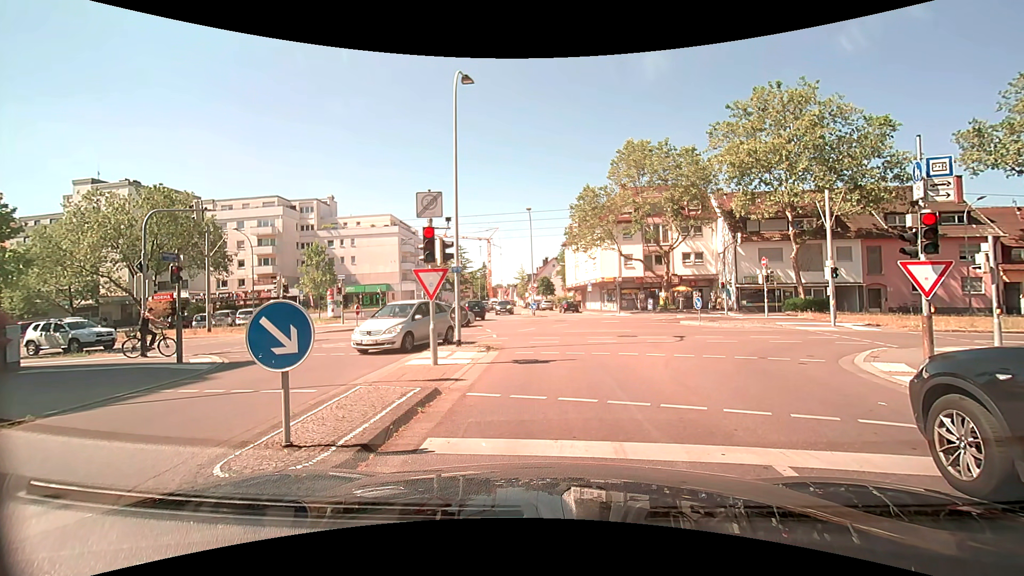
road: residential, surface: asphalt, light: Day
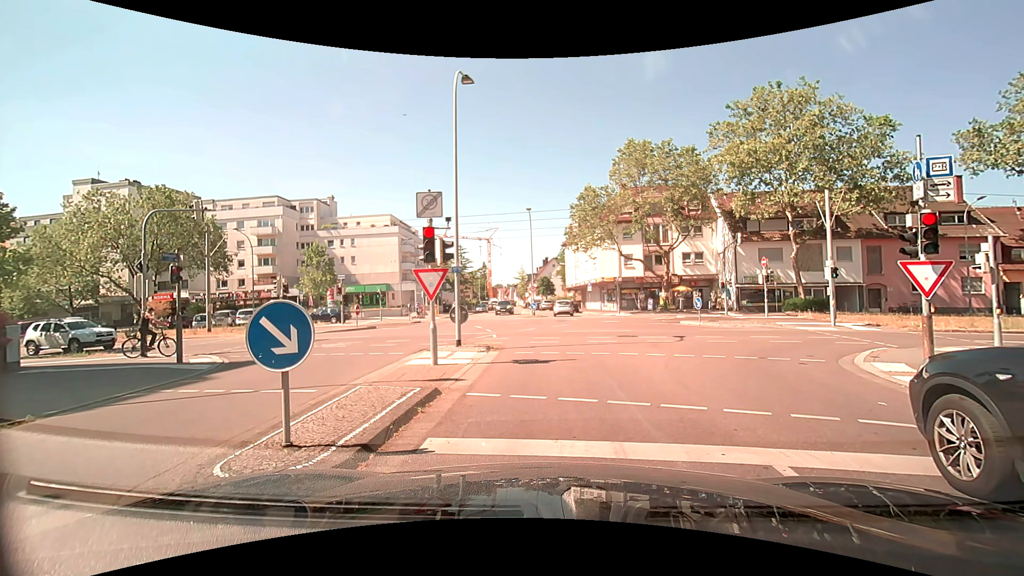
(0.0, 0.0) m; 0°
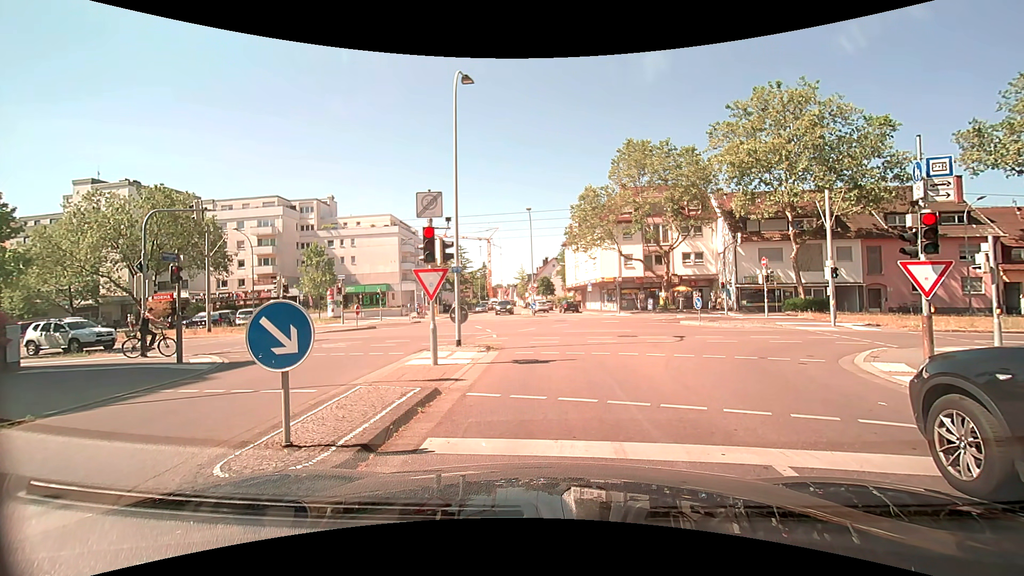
(0.0, 0.0) m; 0°
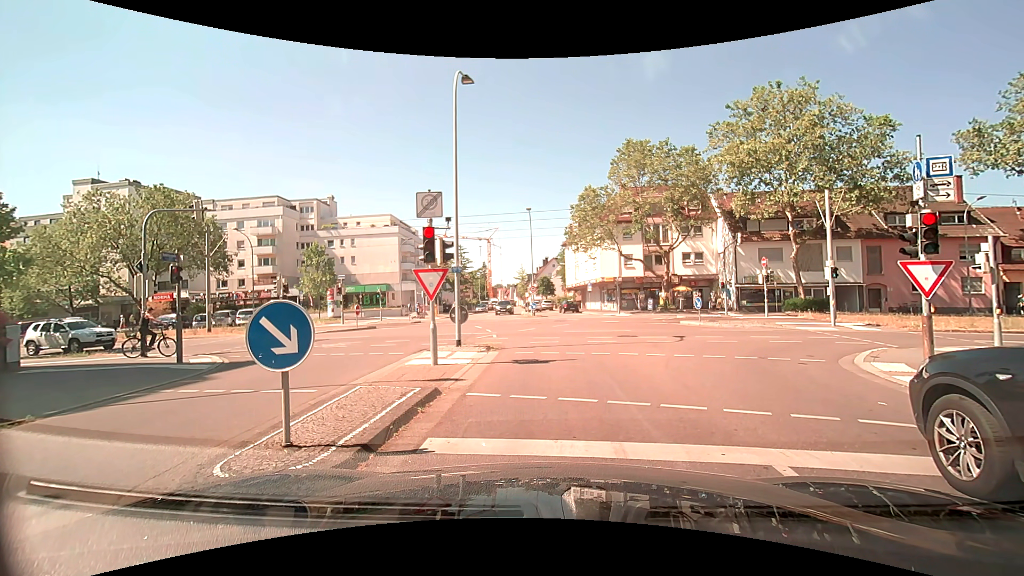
(0.0, 0.0) m; 0°
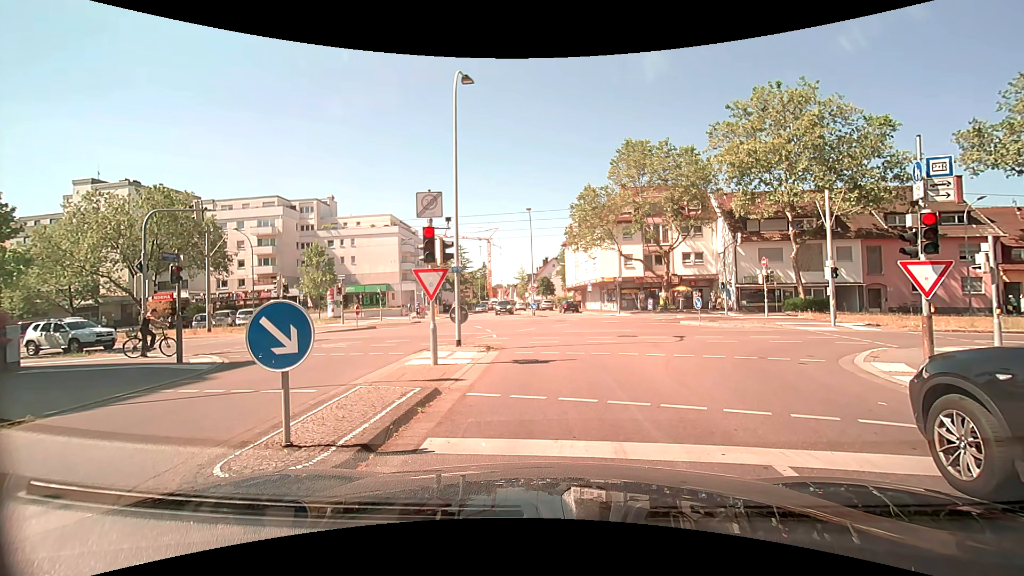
(0.0, 0.0) m; 0°
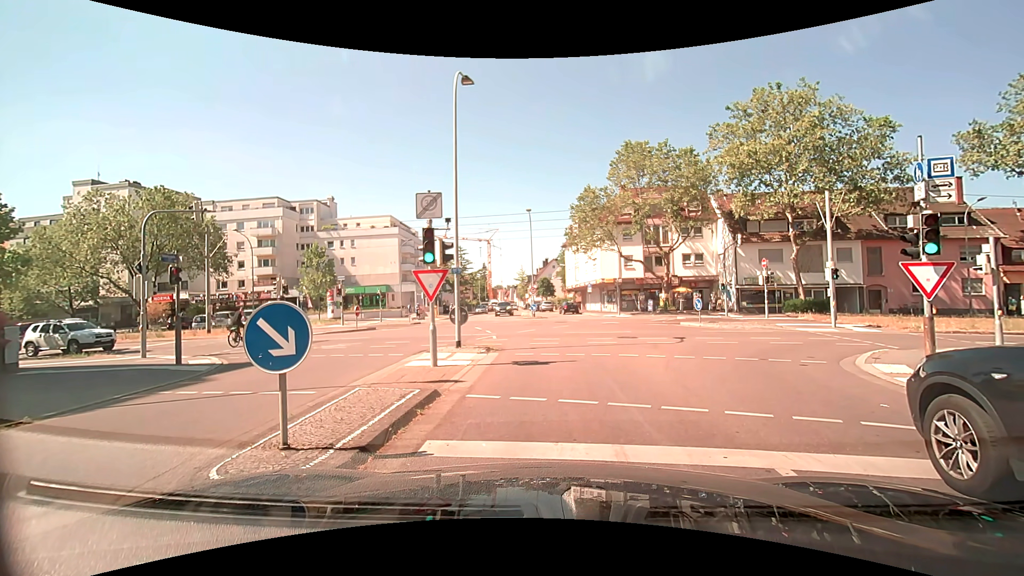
(0.0, 0.0) m; 0°
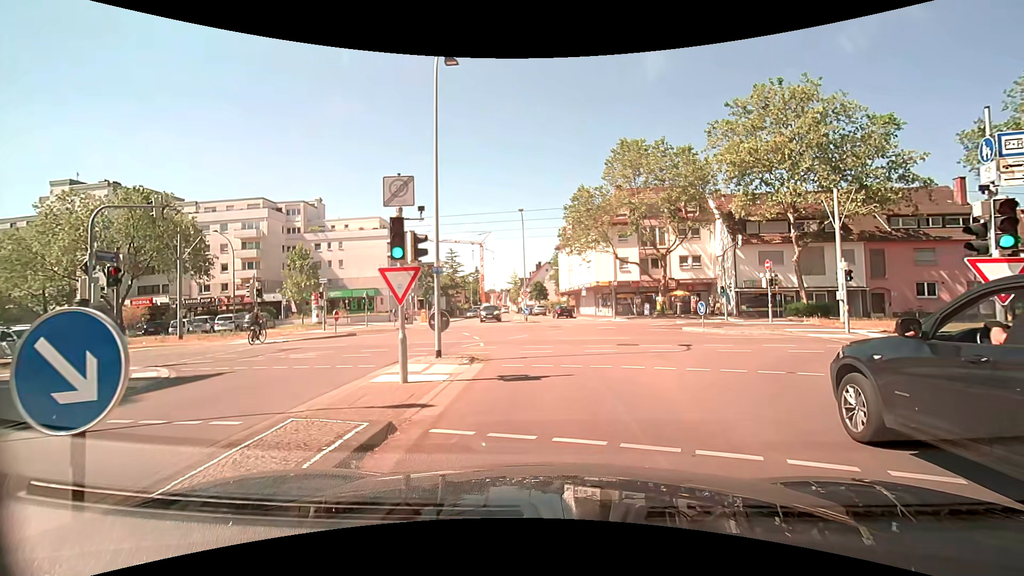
(0.0, +2.0) m; +1°
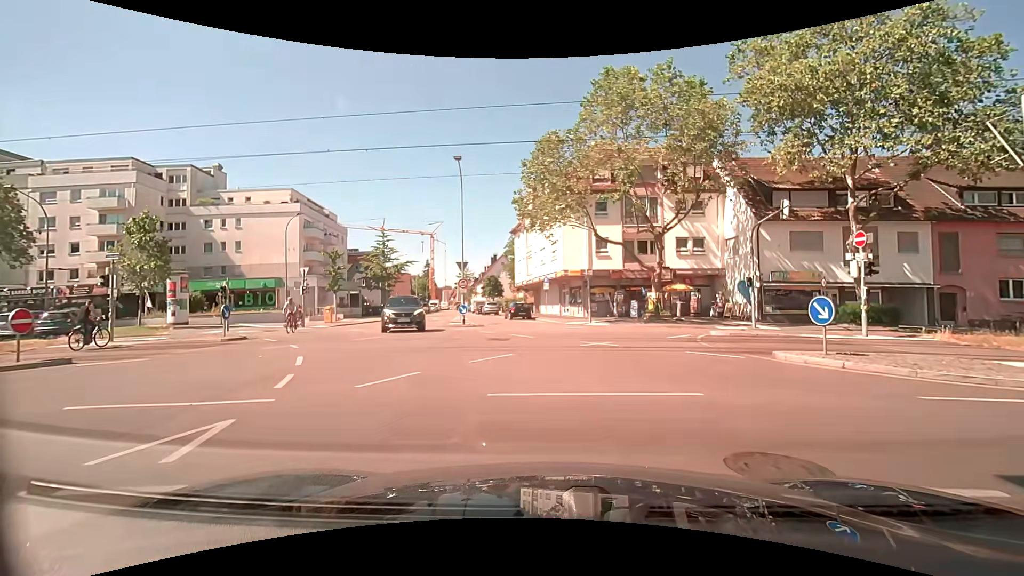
(+0.3, +14.3) m; +4°
(0, +10) (0, +20) (-1, +30) (-4, +40) (-6, +49) (-8, +59) (-10, +69) (-13, +79) (-15, +88) (-17, +98) m
